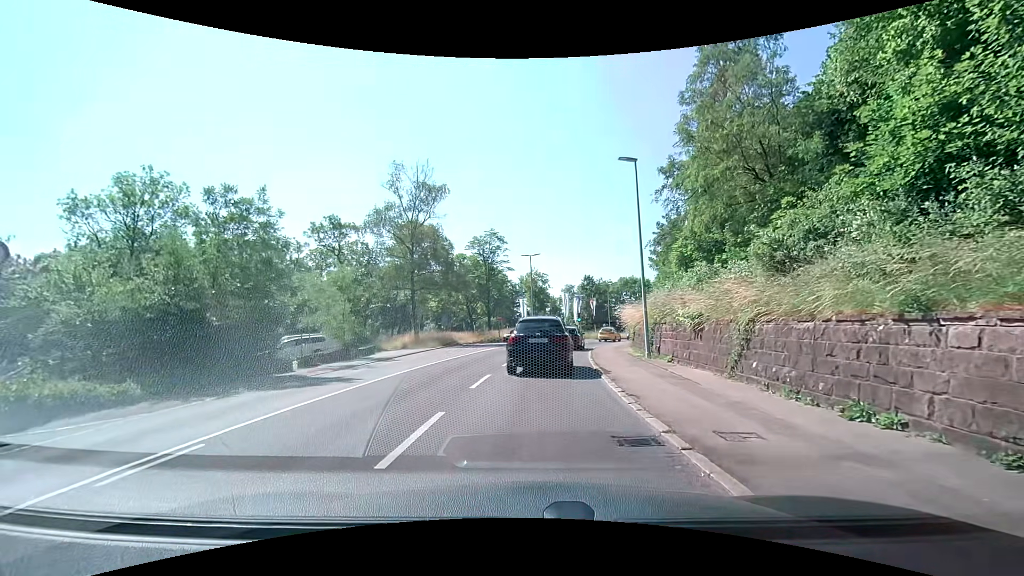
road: secondary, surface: asphalt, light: Day
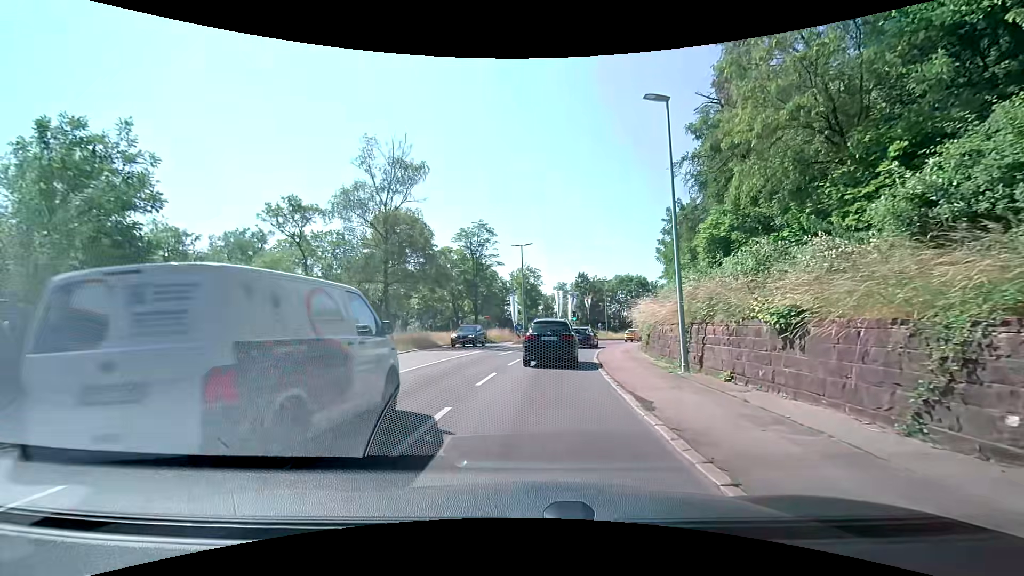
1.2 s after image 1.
(+0.1, +6.0) m; +2°
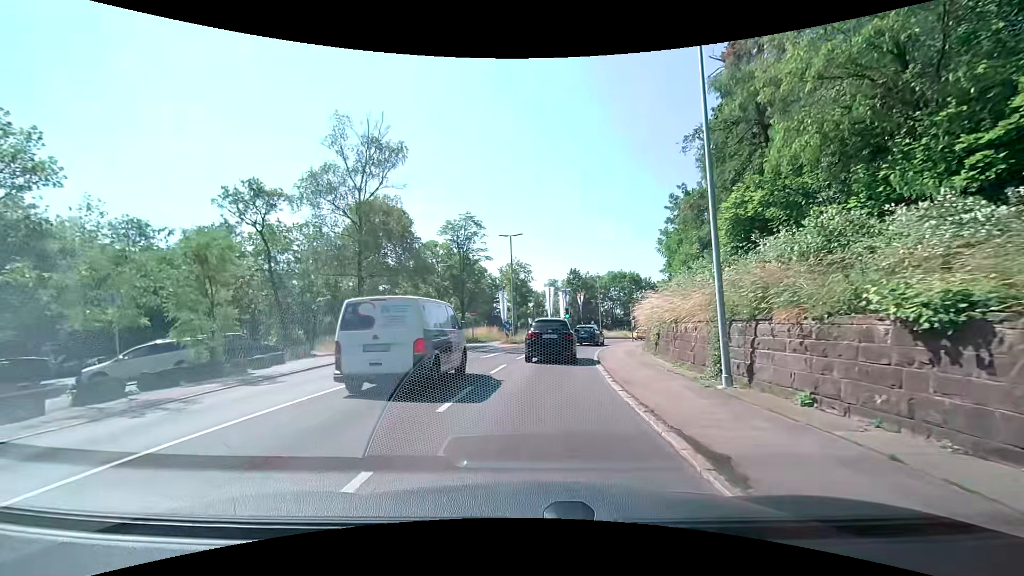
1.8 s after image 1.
(0.0, +3.8) m; +1°
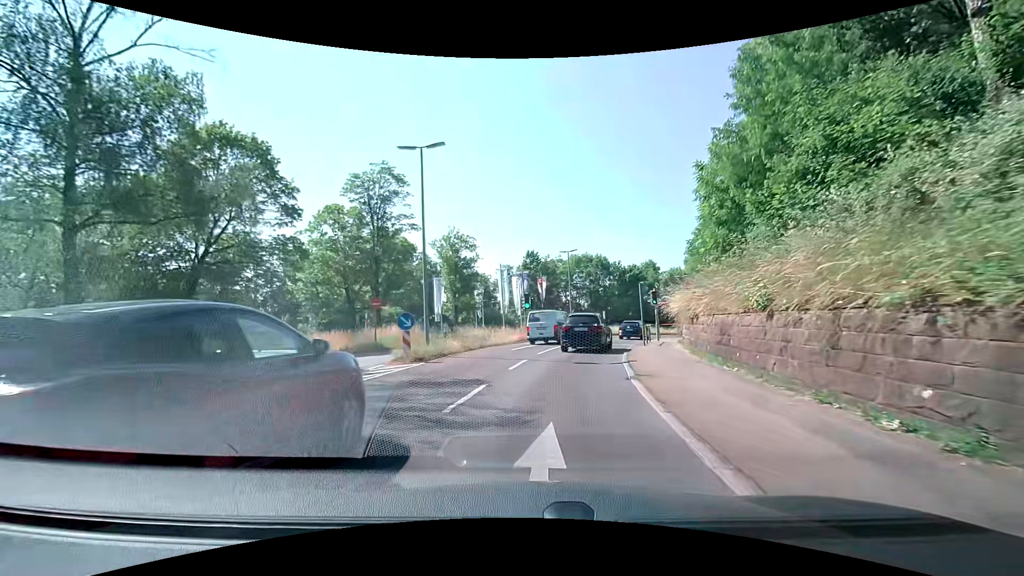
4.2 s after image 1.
(+1.0, +19.1) m; +6°
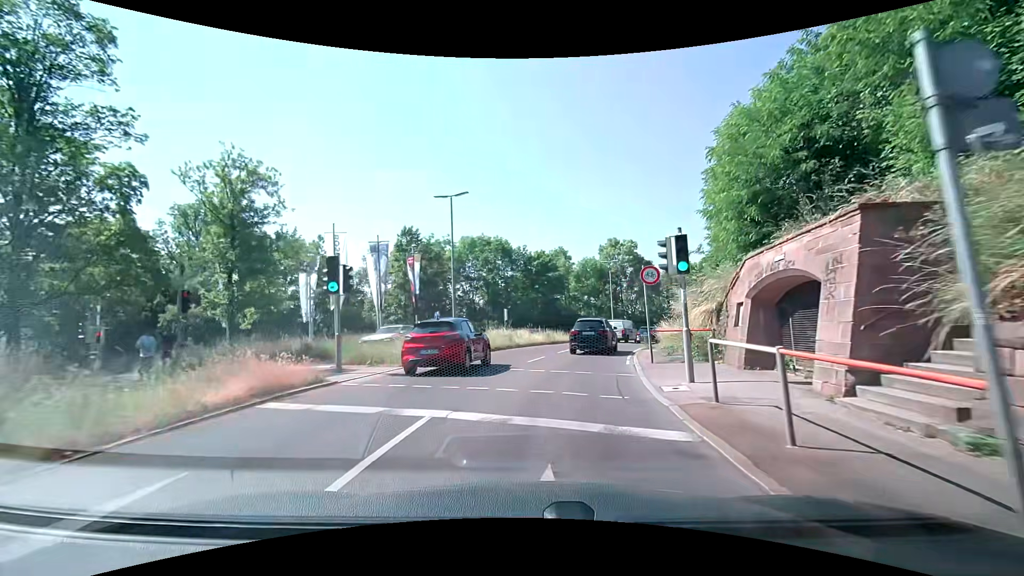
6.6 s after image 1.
(+1.9, +22.2) m; +11°
